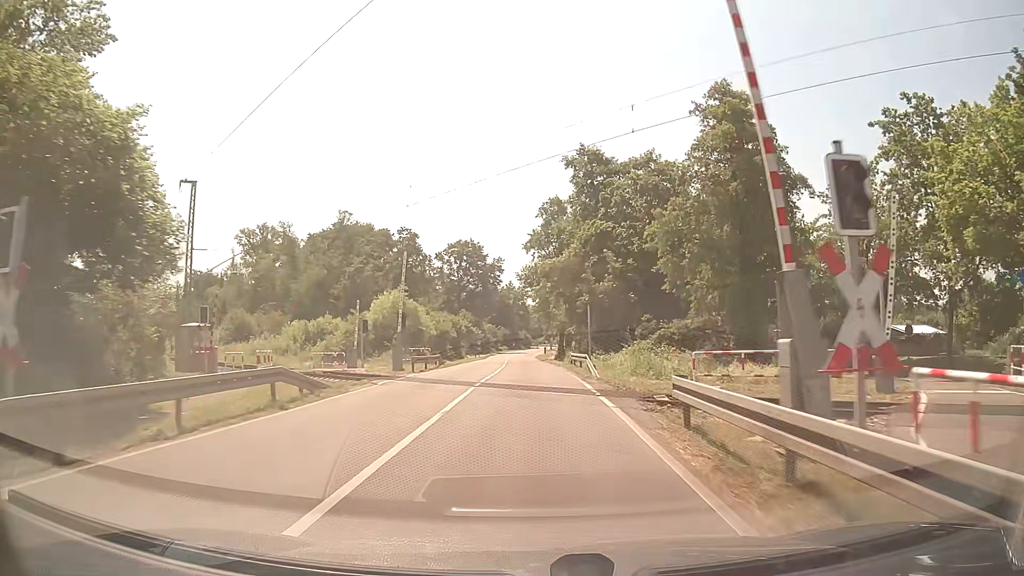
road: secondary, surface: asphalt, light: Day
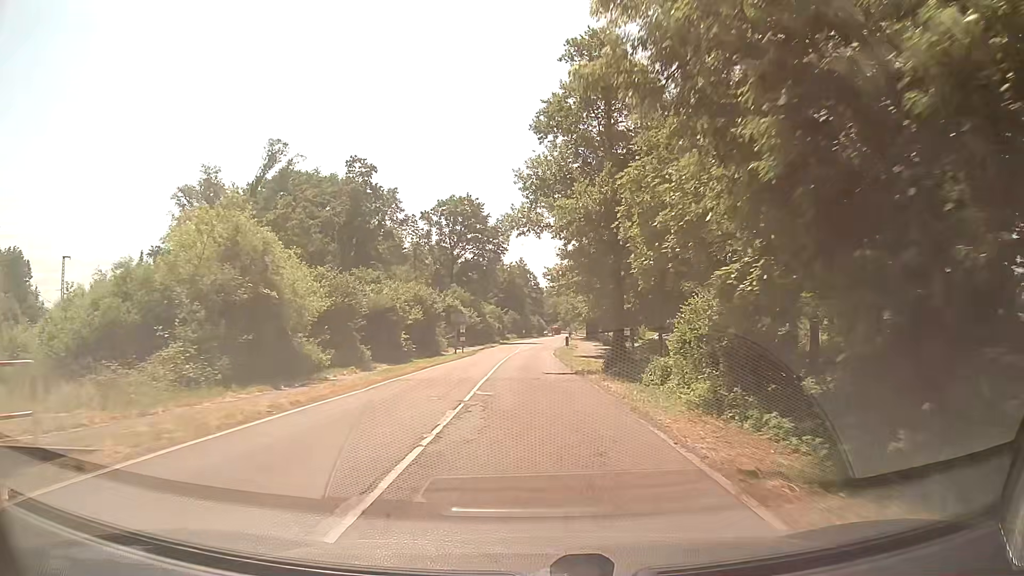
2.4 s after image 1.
(-0.4, +35.6) m; -1°
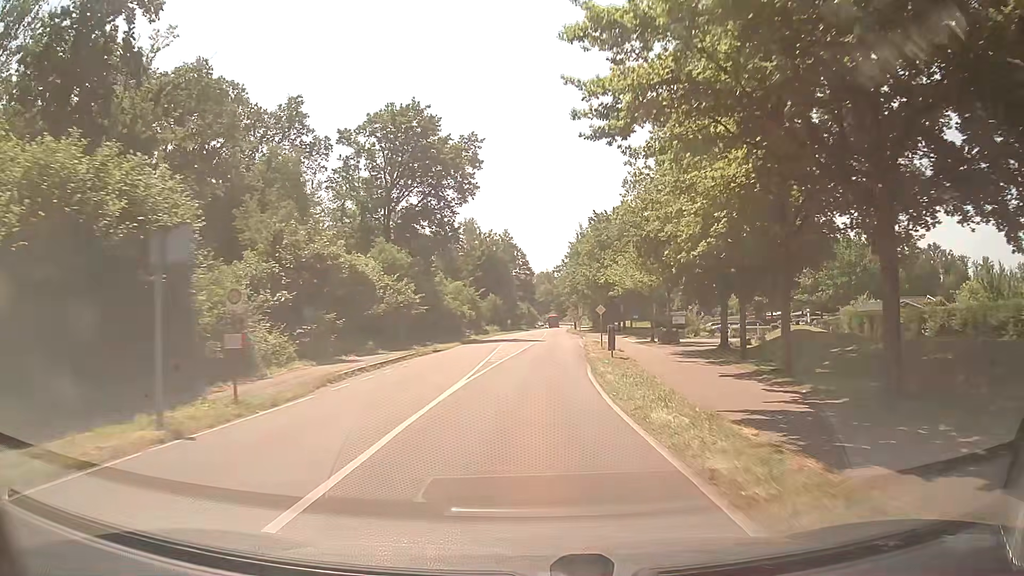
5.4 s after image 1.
(+0.1, +44.9) m; +1°
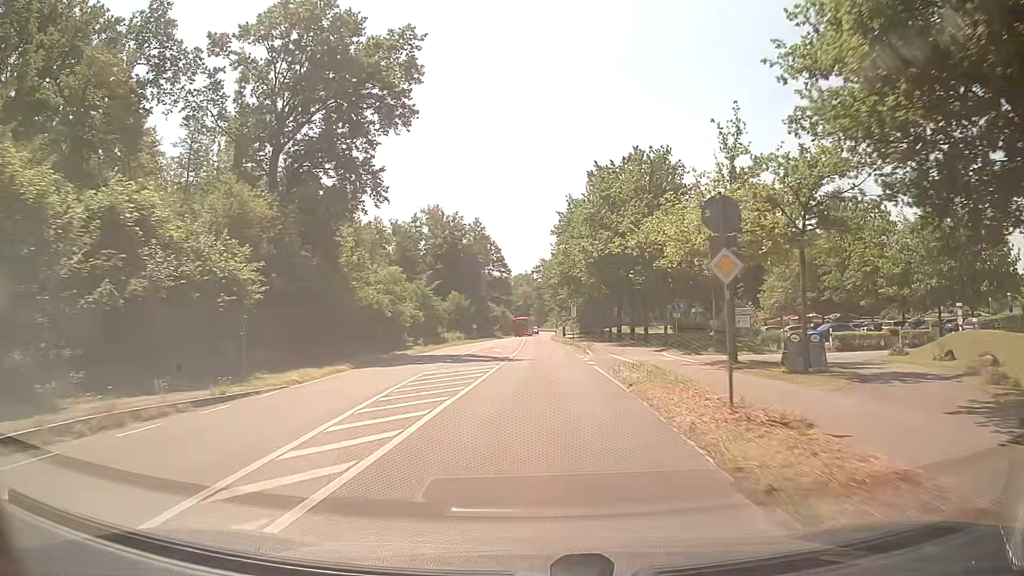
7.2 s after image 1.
(+0.5, +26.9) m; +2°
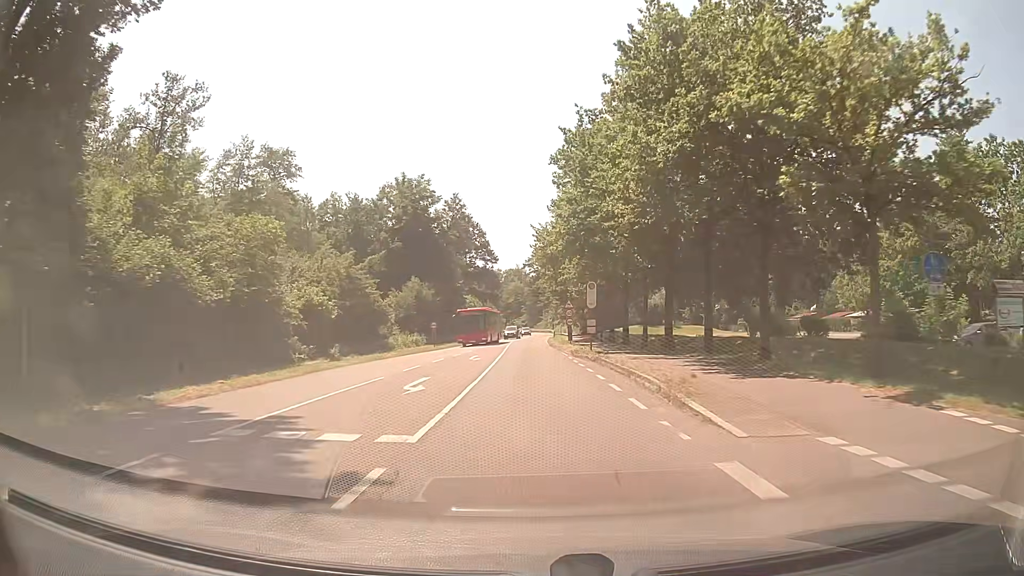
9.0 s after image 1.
(+0.2, +26.6) m; 0°
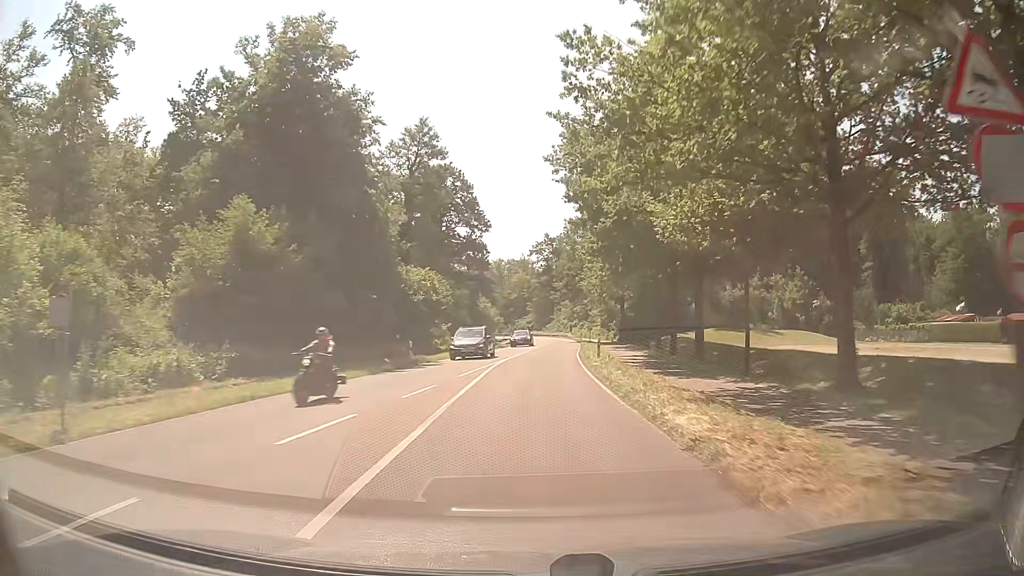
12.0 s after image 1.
(-0.3, +43.9) m; 0°
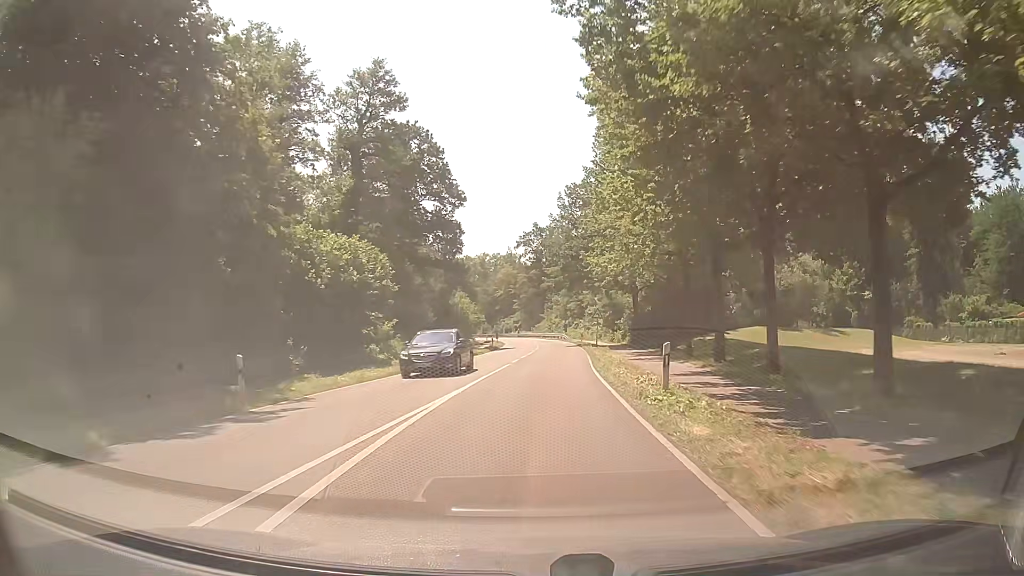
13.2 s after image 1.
(+0.2, +17.5) m; +1°
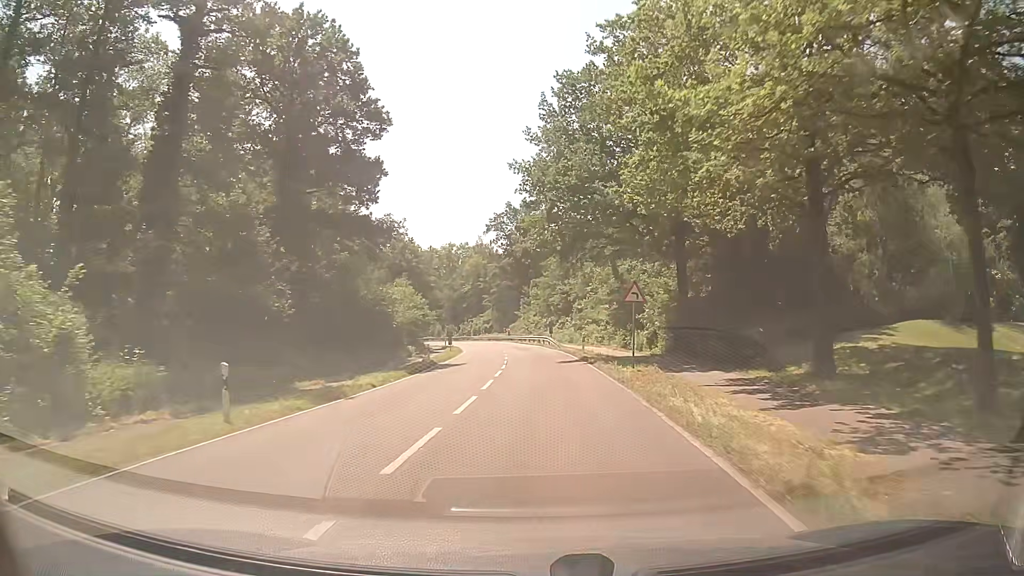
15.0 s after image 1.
(+0.4, +26.1) m; +1°
(0, +10) (0, +20) (0, +30) (0, +40) (-1, +50) (-2, +60) (-3, +70) (-4, +80) (-6, +90) (-8, +99) m
